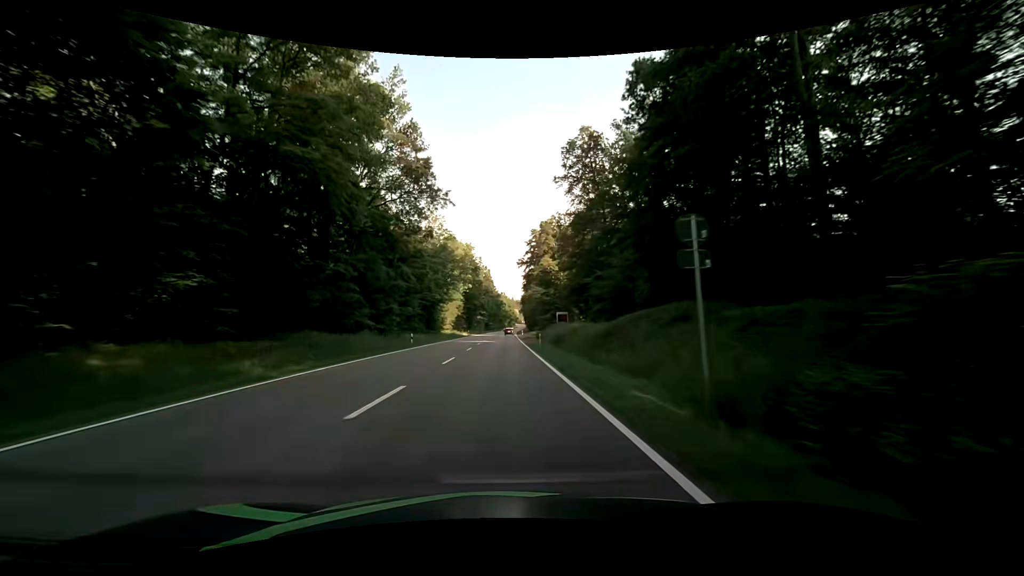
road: secondary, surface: asphalt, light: Day
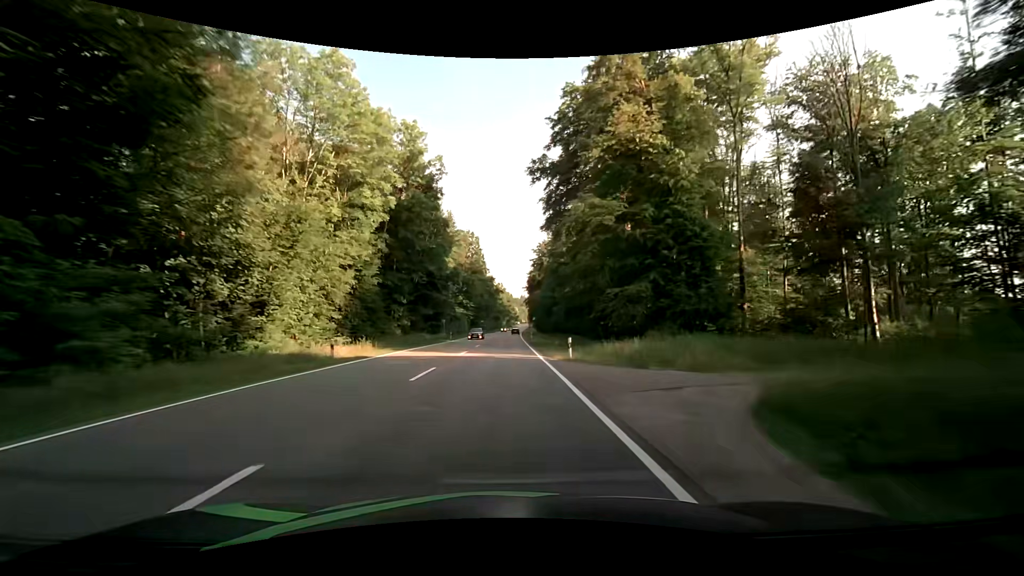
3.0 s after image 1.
(+0.7, +74.6) m; +1°
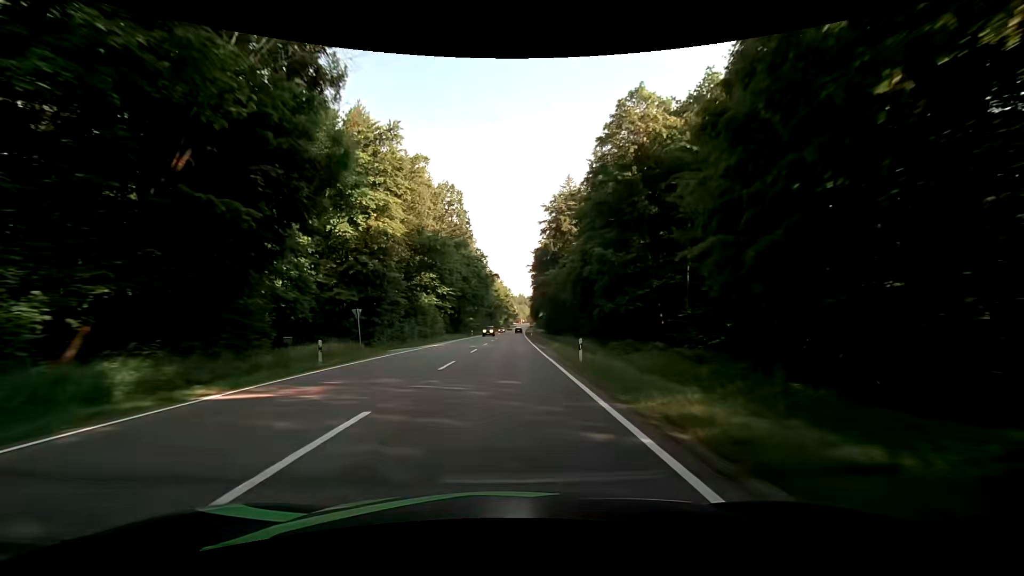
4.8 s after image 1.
(-0.1, +44.8) m; 0°
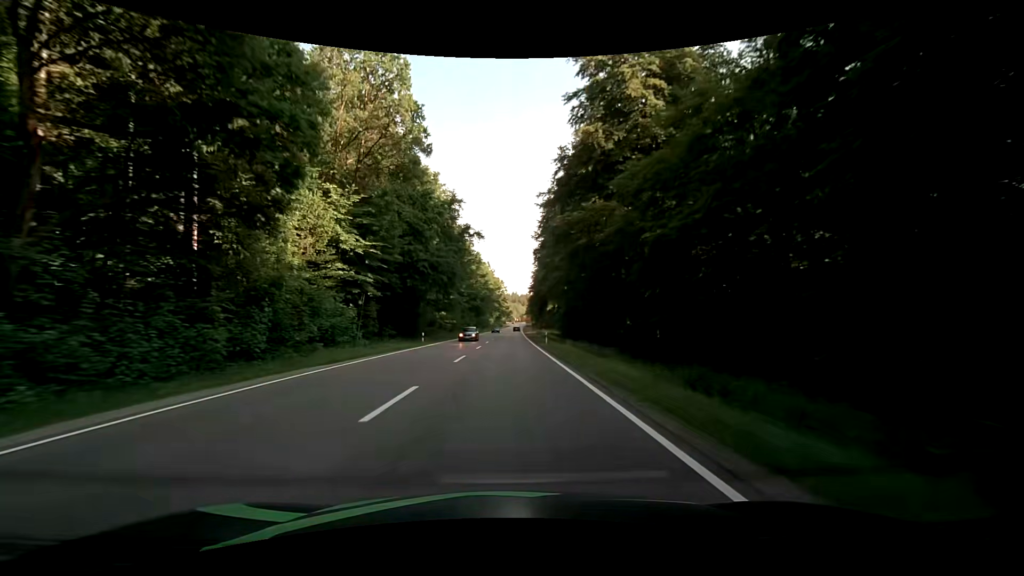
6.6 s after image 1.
(+0.4, +44.9) m; +1°
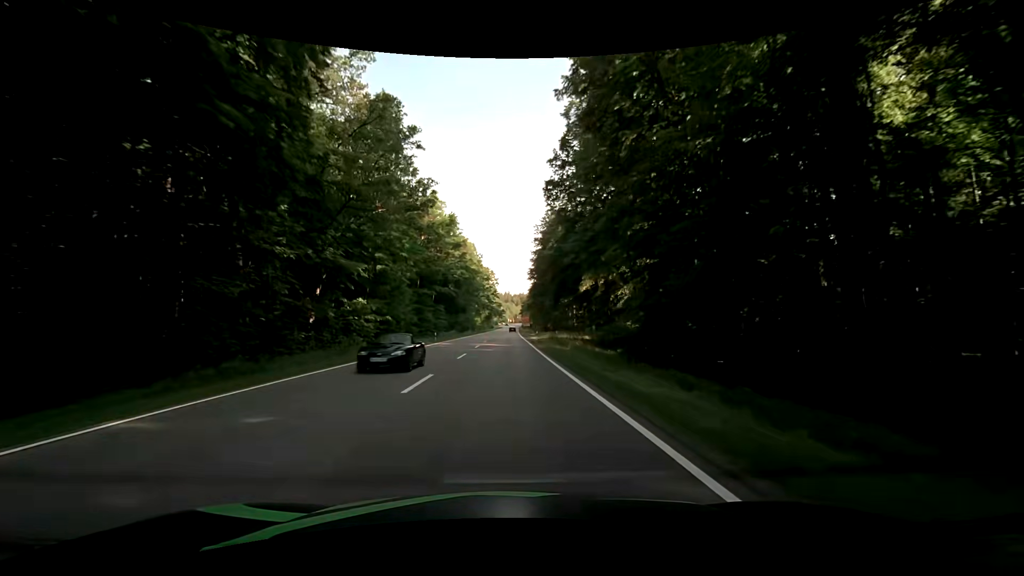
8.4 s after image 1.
(+0.4, +44.8) m; 0°
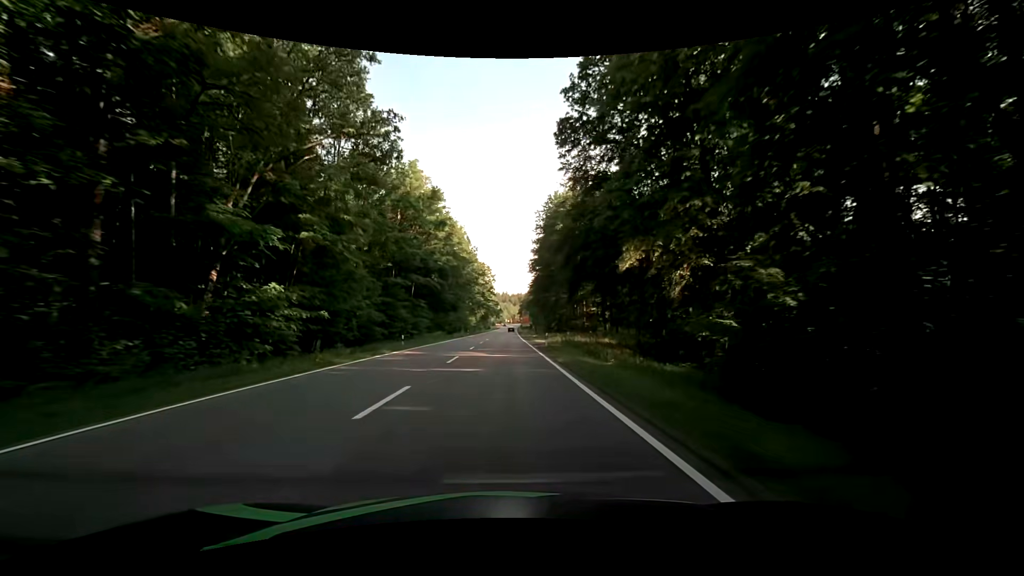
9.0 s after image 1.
(+0.2, +14.8) m; +1°
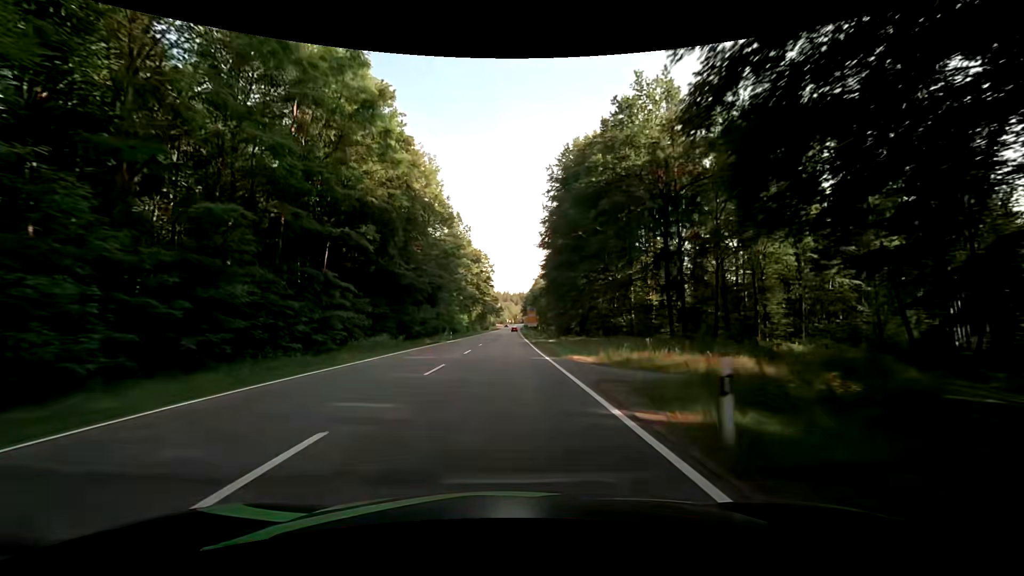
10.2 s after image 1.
(+0.2, +29.3) m; +1°
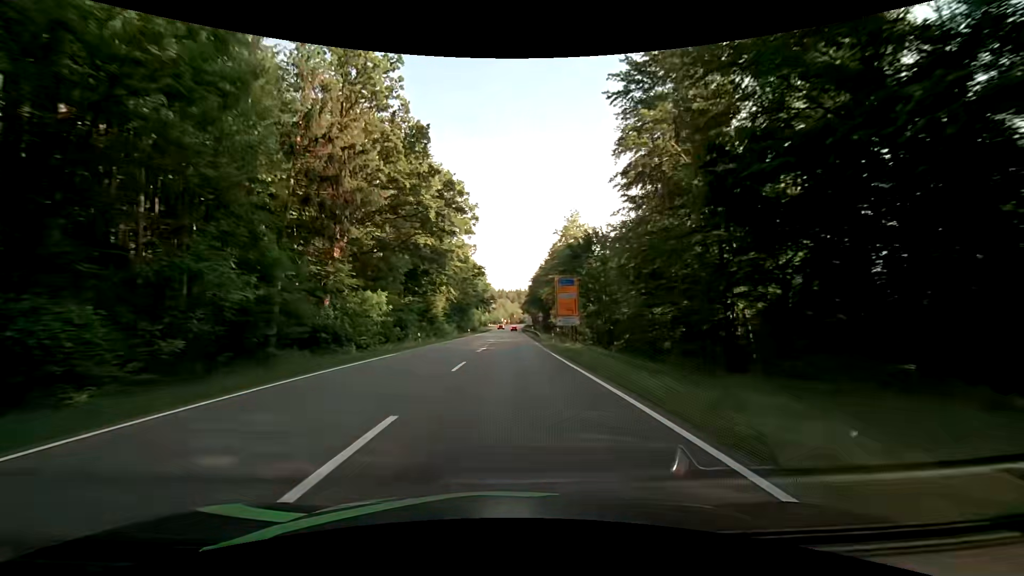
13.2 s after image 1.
(-0.6, +71.0) m; 0°
(0, +10) (0, +20) (0, +30) (+1, +40) (+1, +50) (+1, +60) (+1, +70) (+2, +80) (+2, +90) (+2, +100) m
